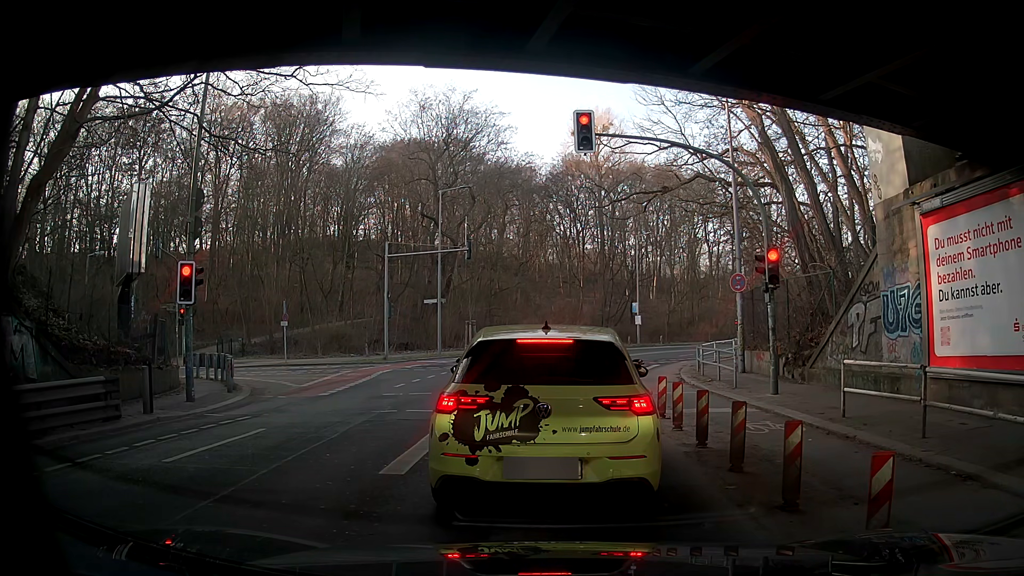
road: secondary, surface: asphalt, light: Day
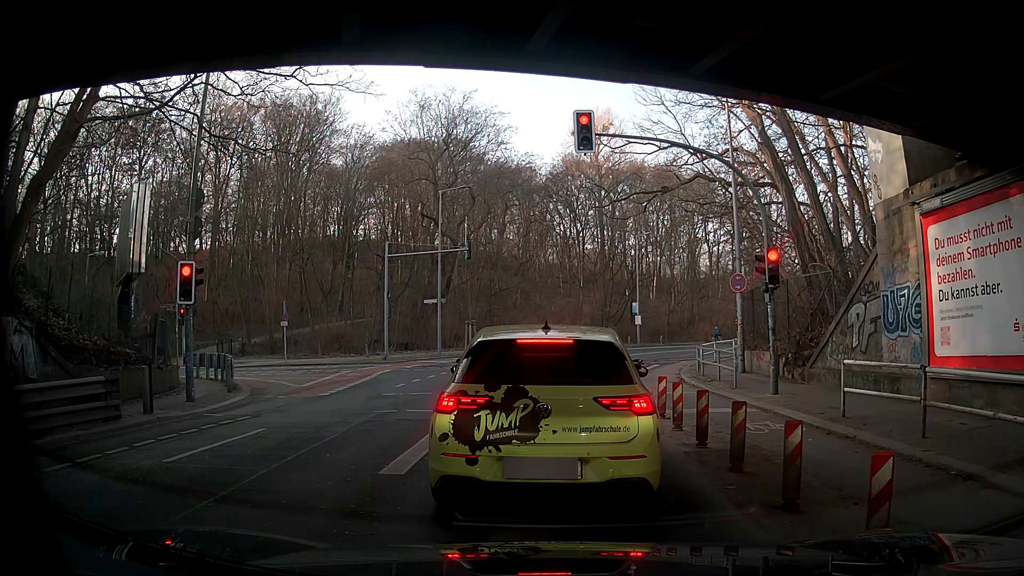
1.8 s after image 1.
(0.0, 0.0) m; 0°
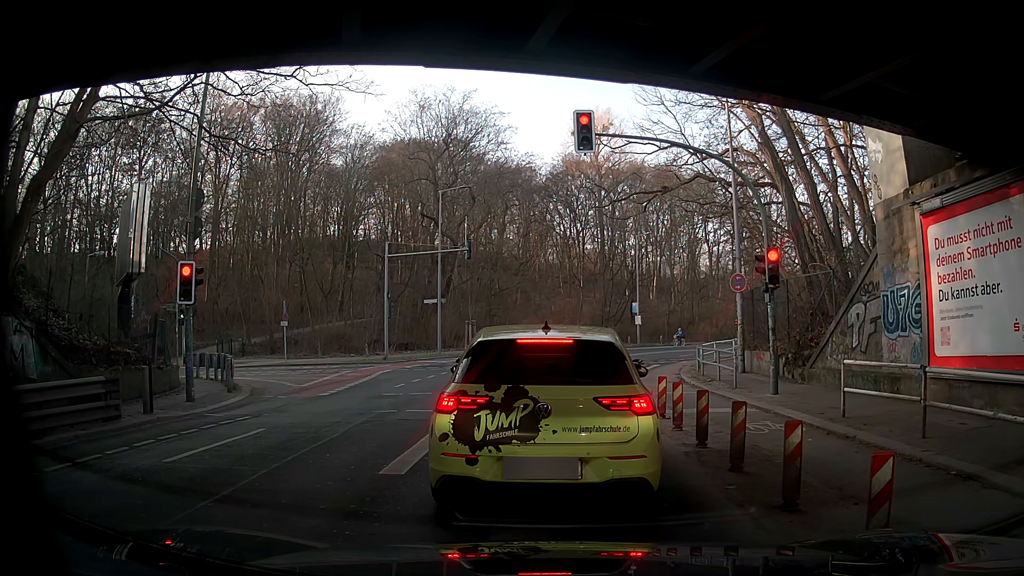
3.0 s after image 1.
(0.0, 0.0) m; 0°
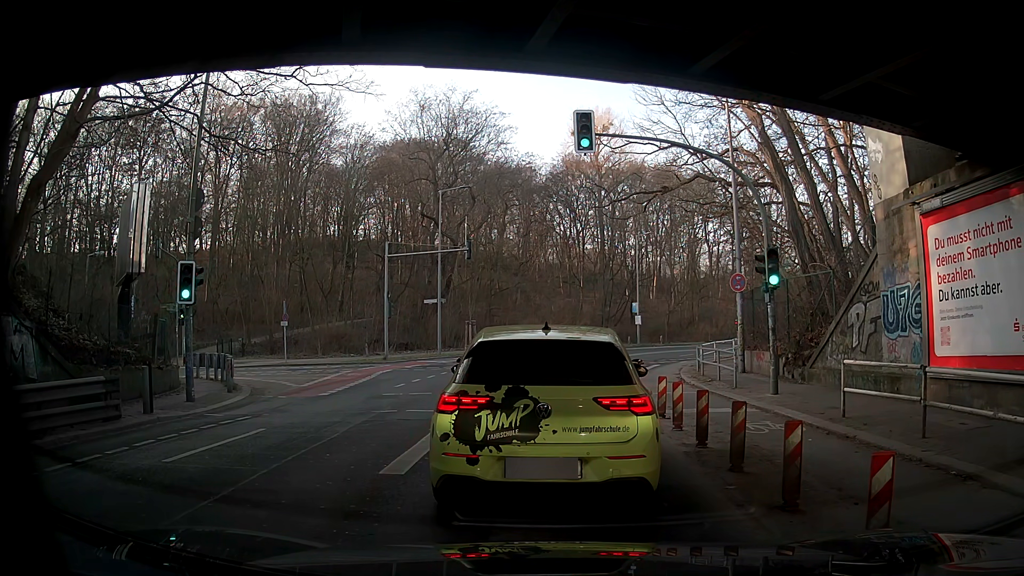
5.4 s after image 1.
(0.0, 0.0) m; 0°
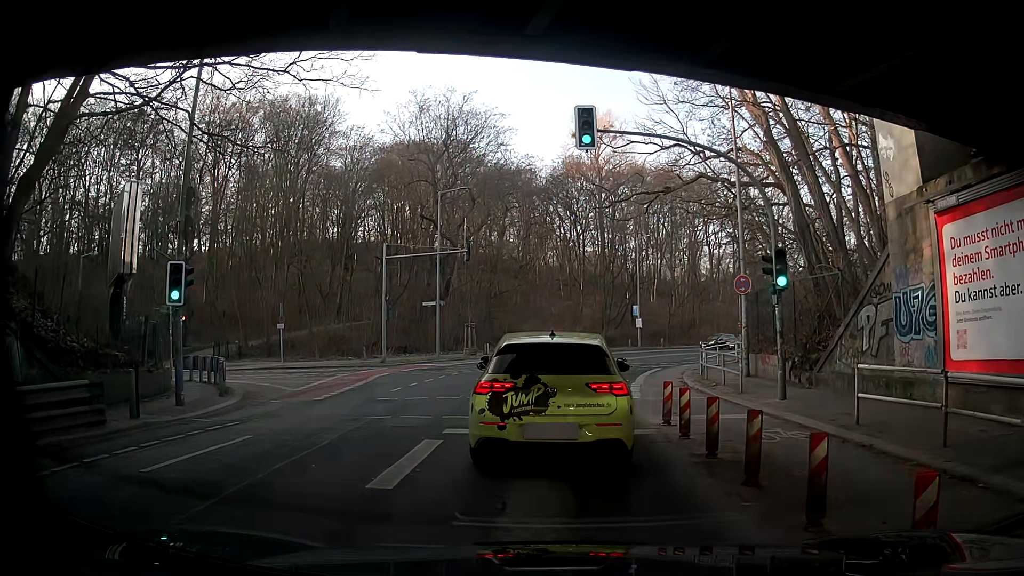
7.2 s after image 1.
(0.0, +0.5) m; 0°
